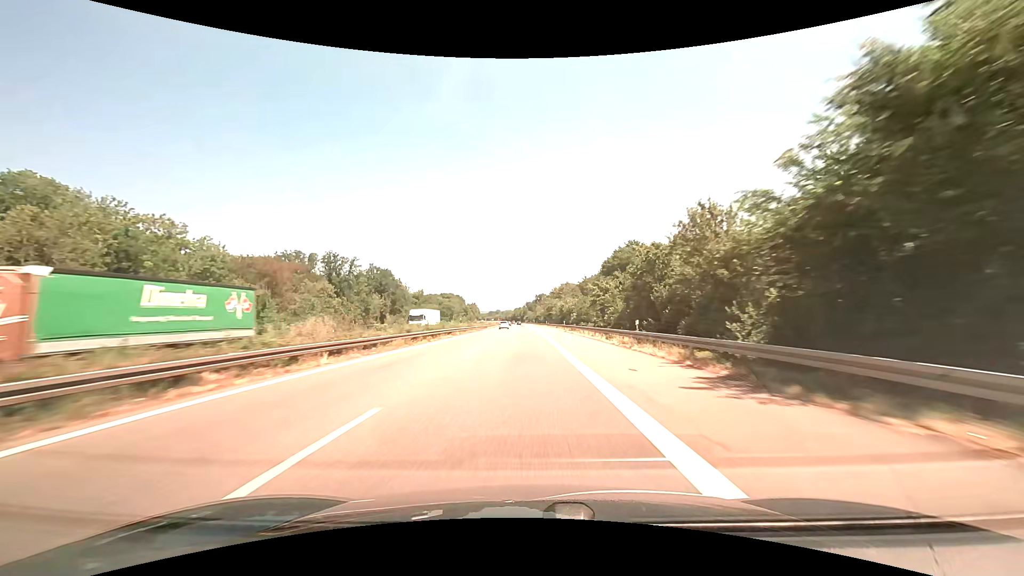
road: motorway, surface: asphalt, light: Day
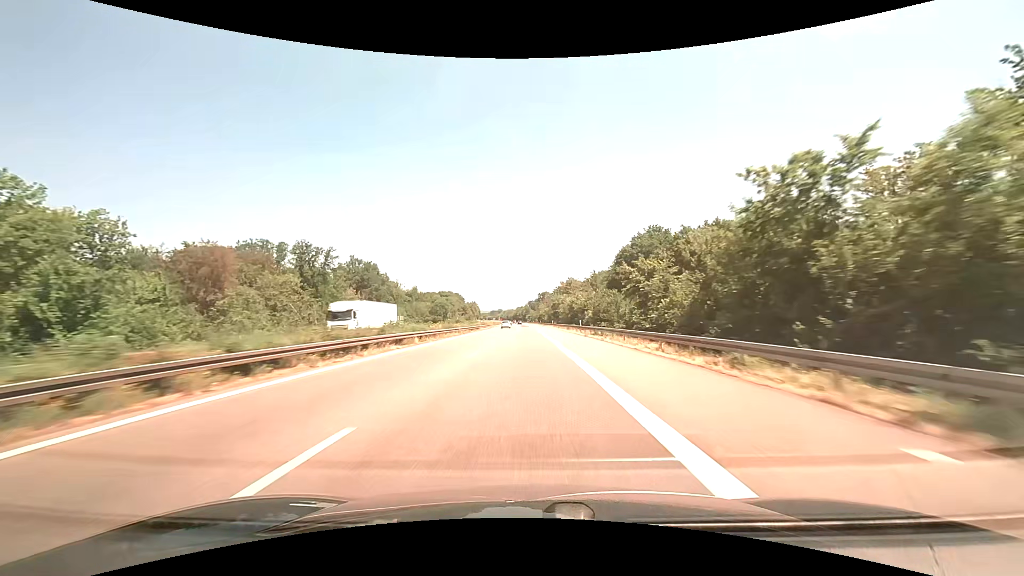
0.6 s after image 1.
(-0.1, +19.7) m; 0°
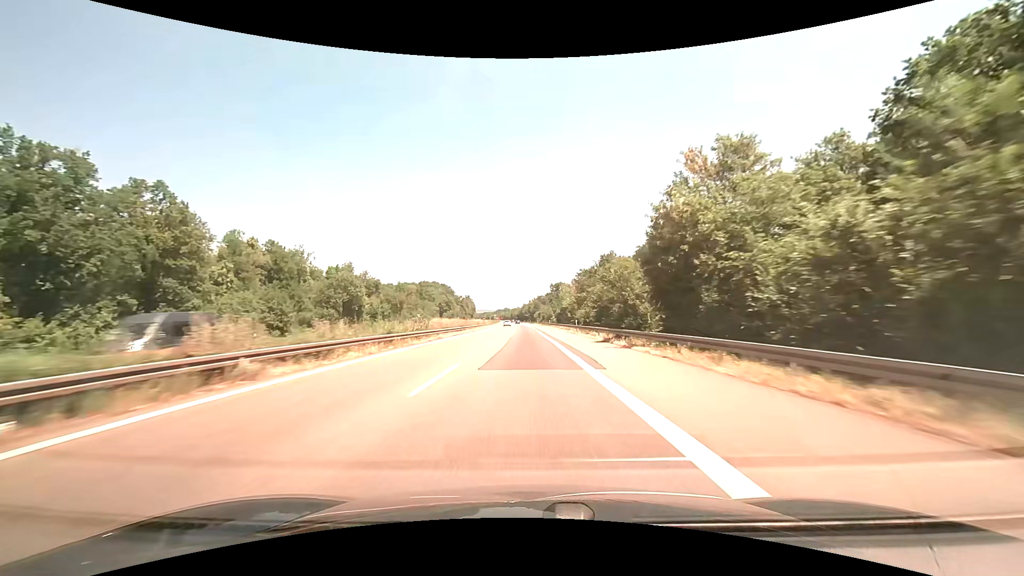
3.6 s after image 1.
(-0.7, +98.5) m; -1°
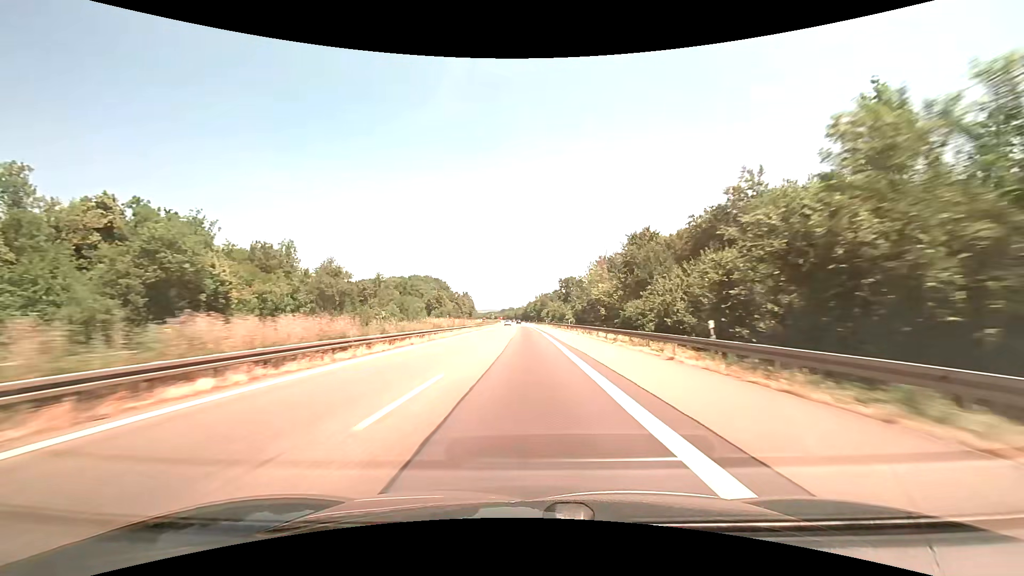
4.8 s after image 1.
(-0.2, +39.3) m; -1°
(0, +10) (0, +20) (0, +30) (0, +40) (0, +50) (0, +60) (-1, +70) (-1, +80) (-1, +90) (-1, +100) m
